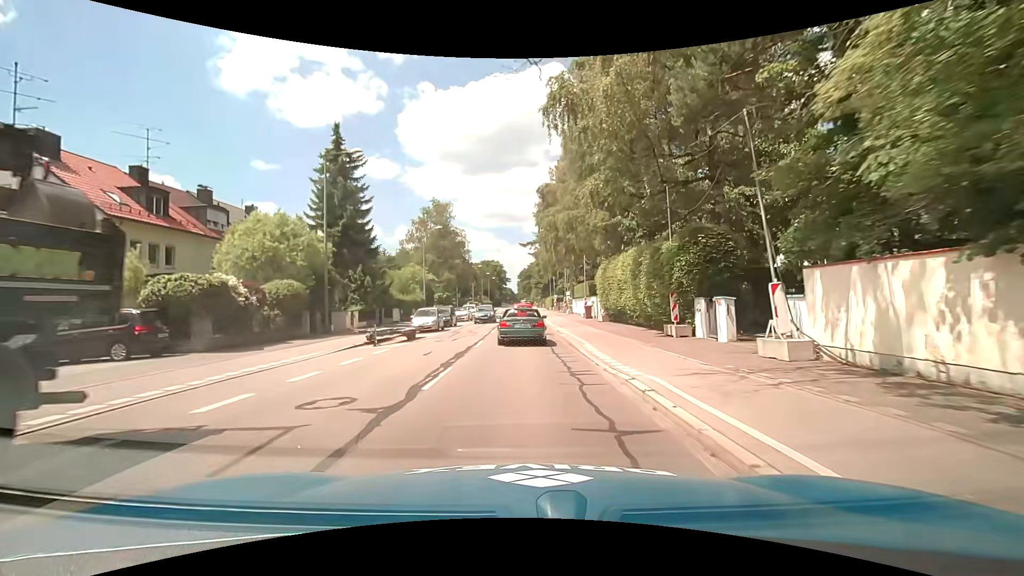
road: tertiary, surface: asphalt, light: Day
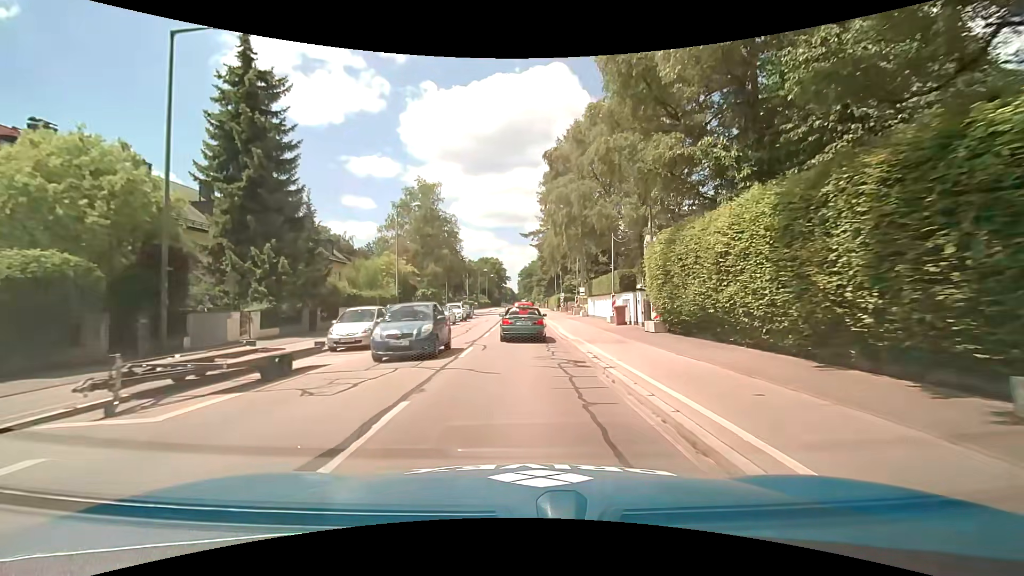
(0.0, +13.1) m; 0°
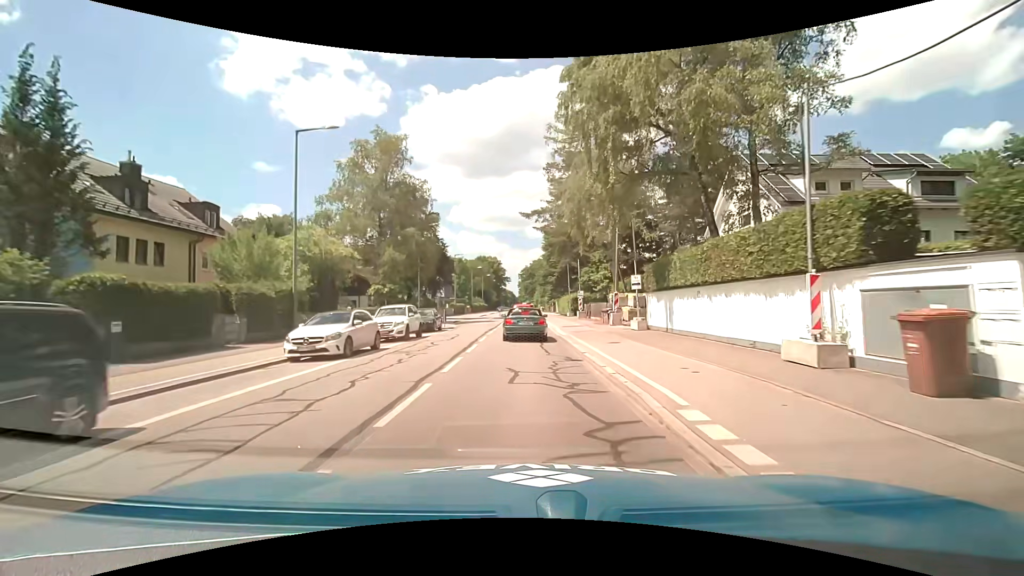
(-0.1, +20.6) m; 0°
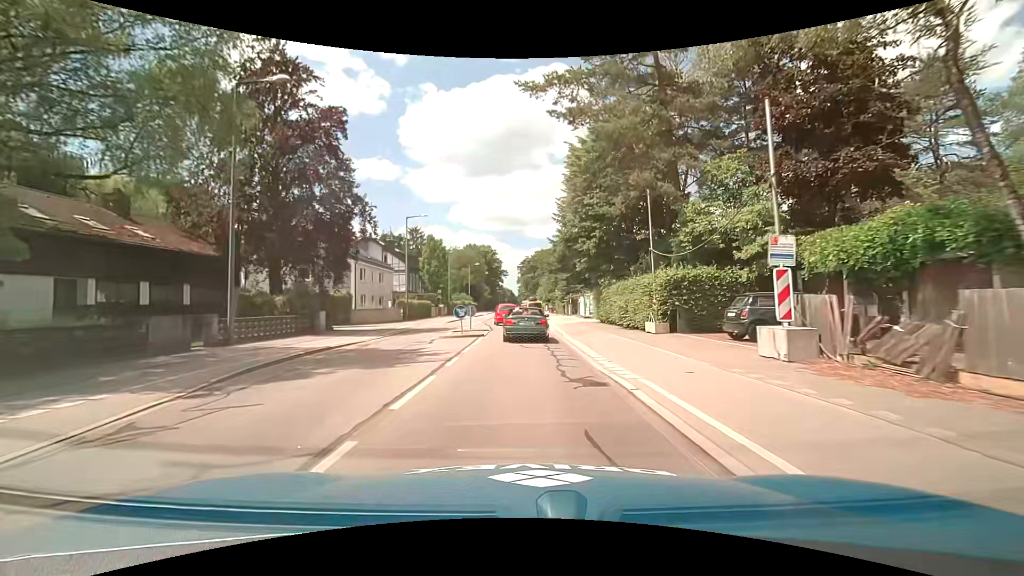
(-0.3, +35.6) m; 0°
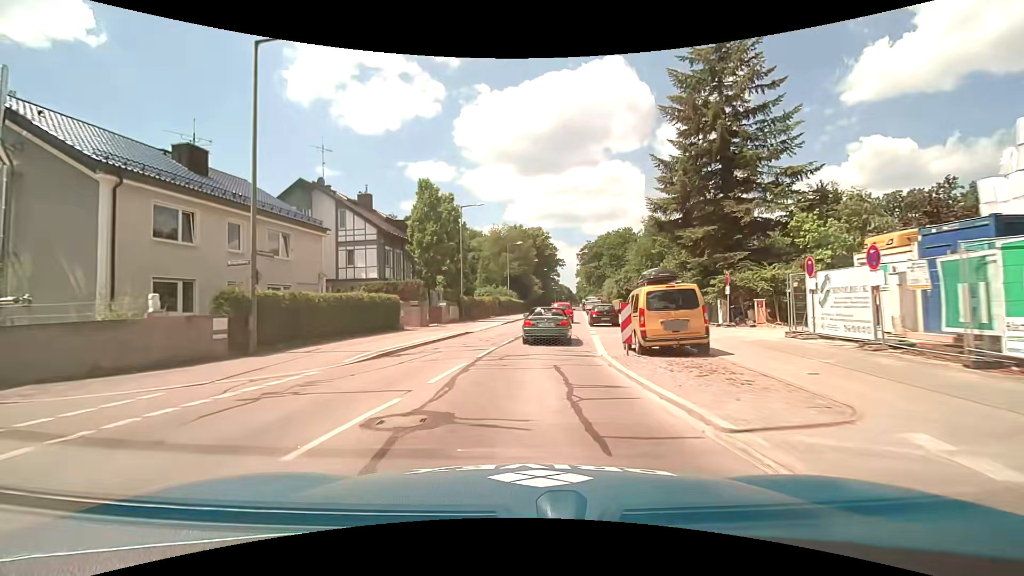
(-0.8, +34.4) m; -7°
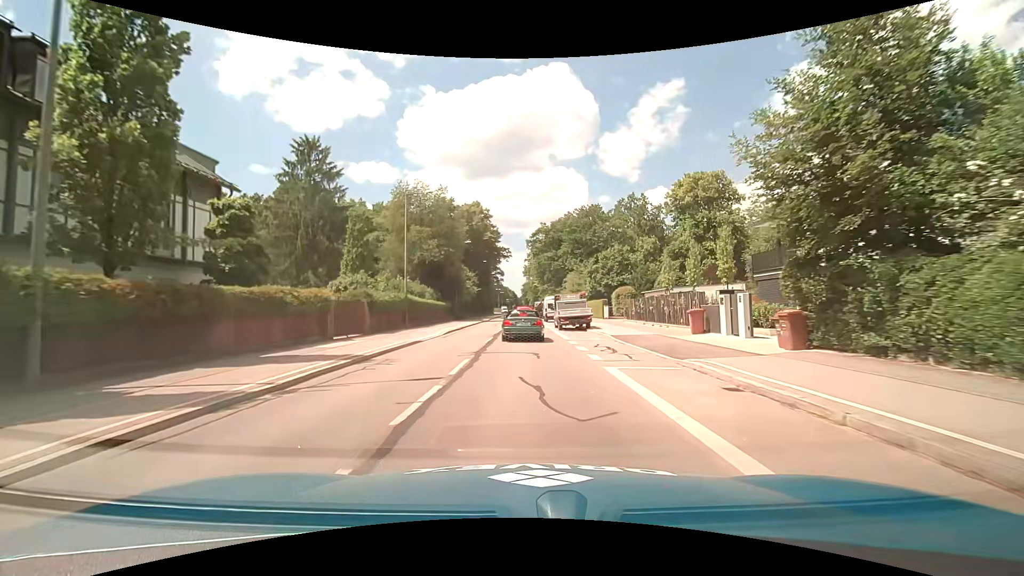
(+2.4, +34.9) m; +6°
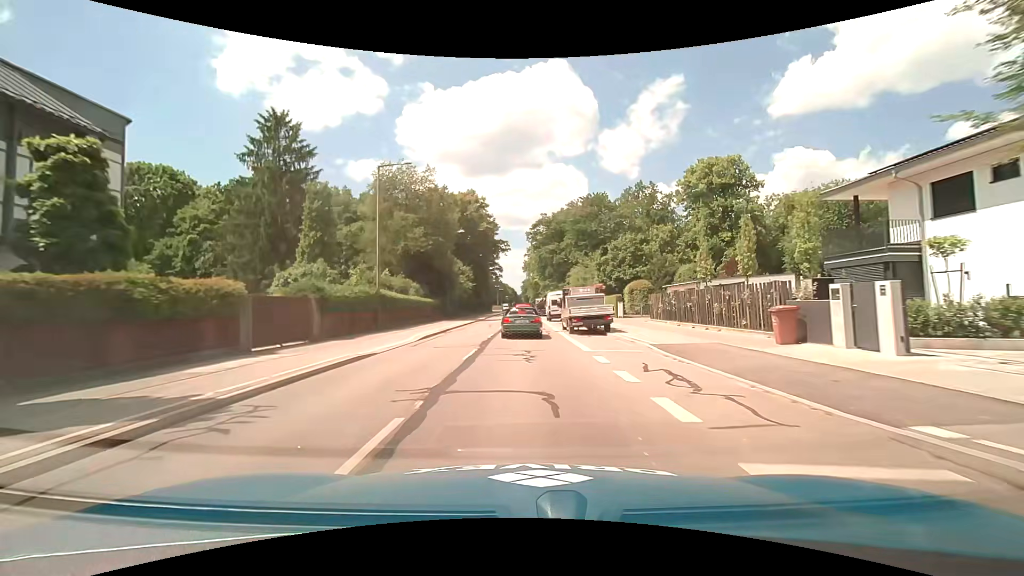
(+0.1, +7.3) m; +1°
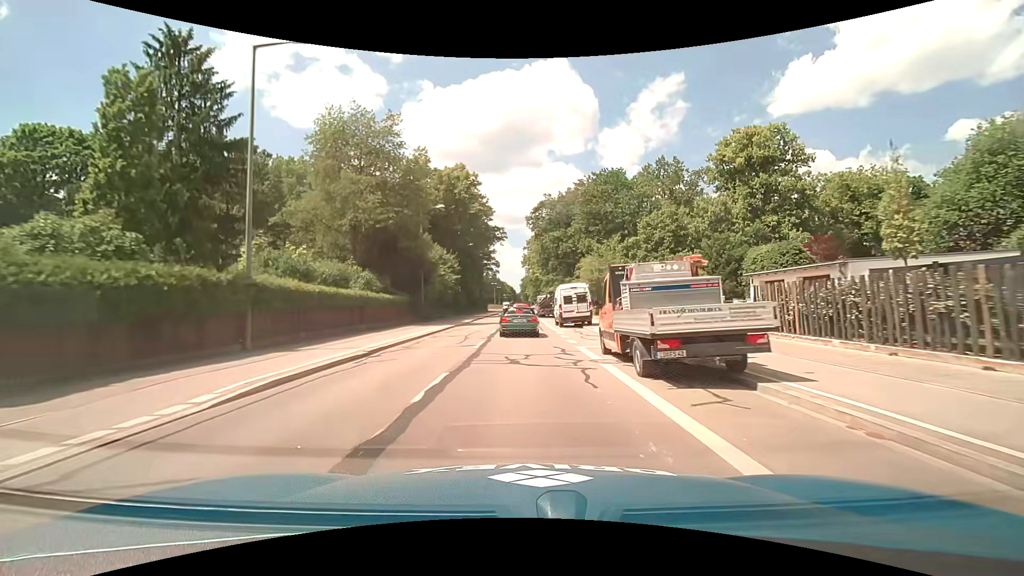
(-0.1, +14.8) m; 0°
(0, +10) (0, +20) (0, +30) (0, +40) (0, +50) (0, +60) (0, +70) (0, +80) (0, +90) (0, +100) m
